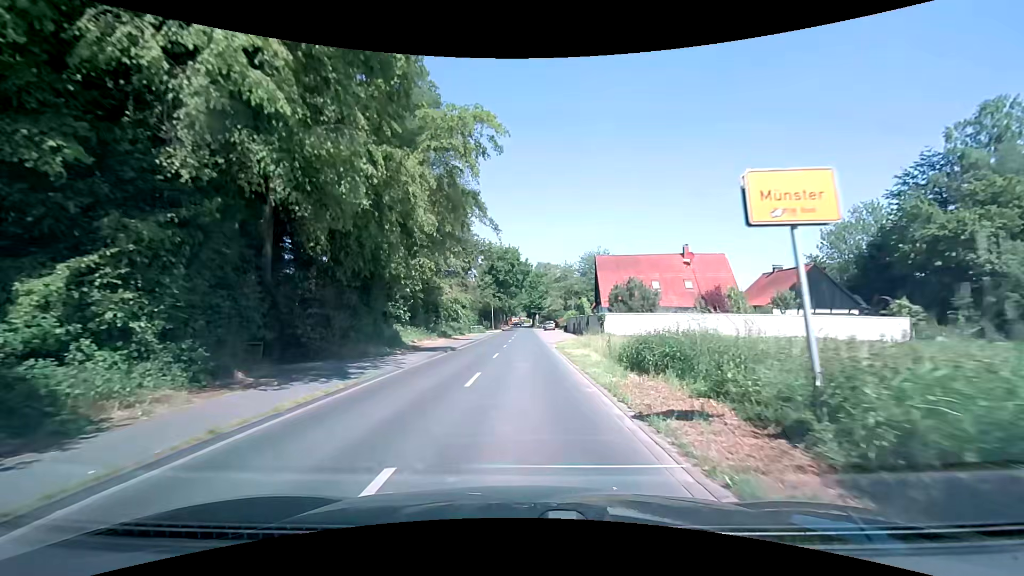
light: Day
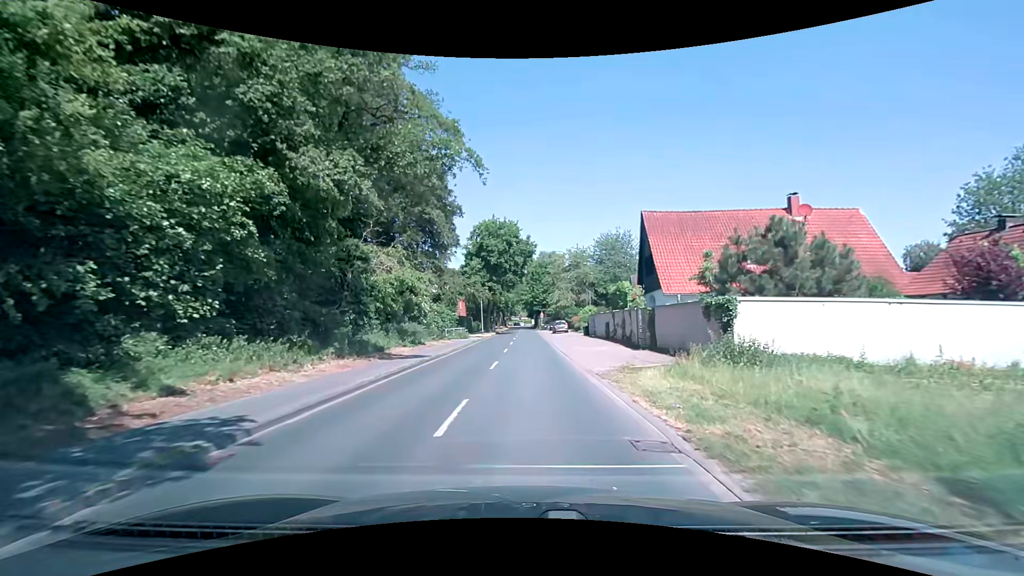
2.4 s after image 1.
(-0.1, +22.7) m; 0°
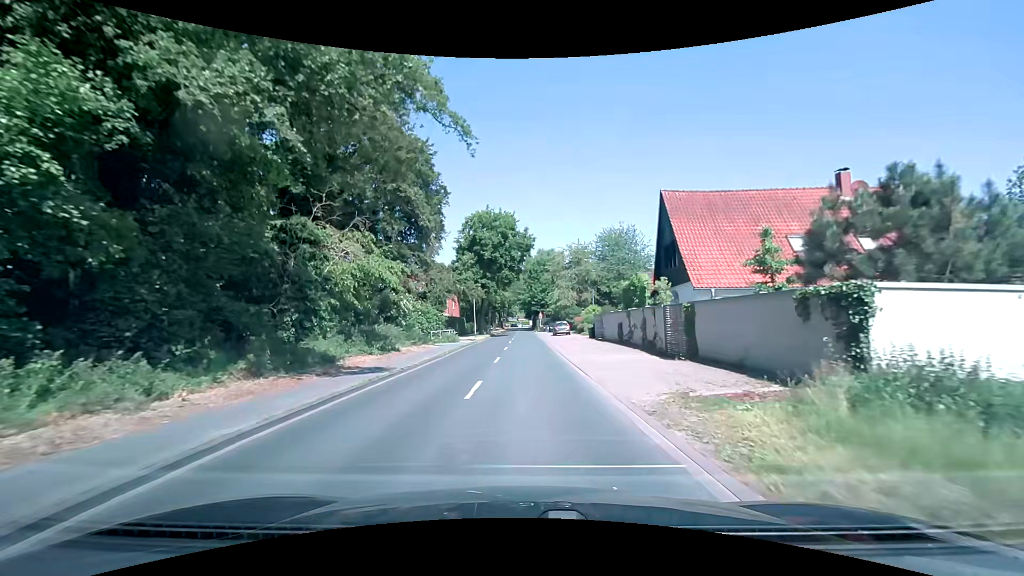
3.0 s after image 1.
(0.0, +5.8) m; 0°
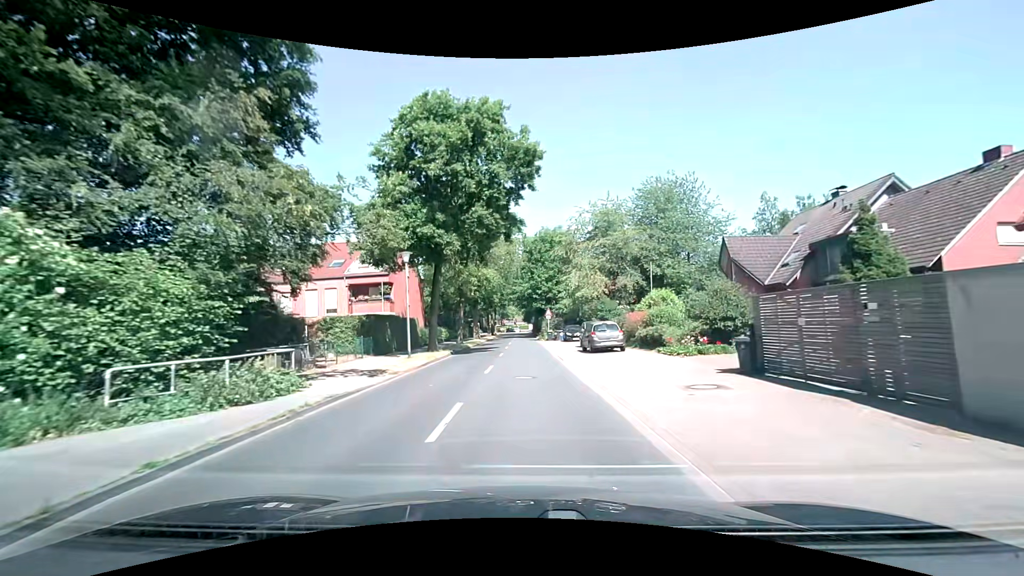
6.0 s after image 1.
(0.0, +30.4) m; 0°
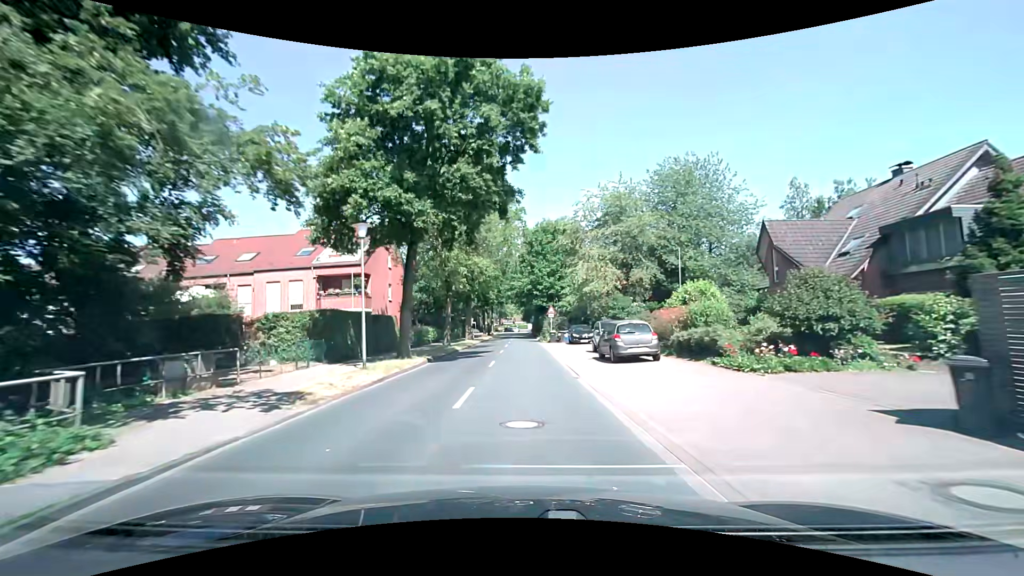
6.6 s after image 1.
(0.0, +6.4) m; 0°
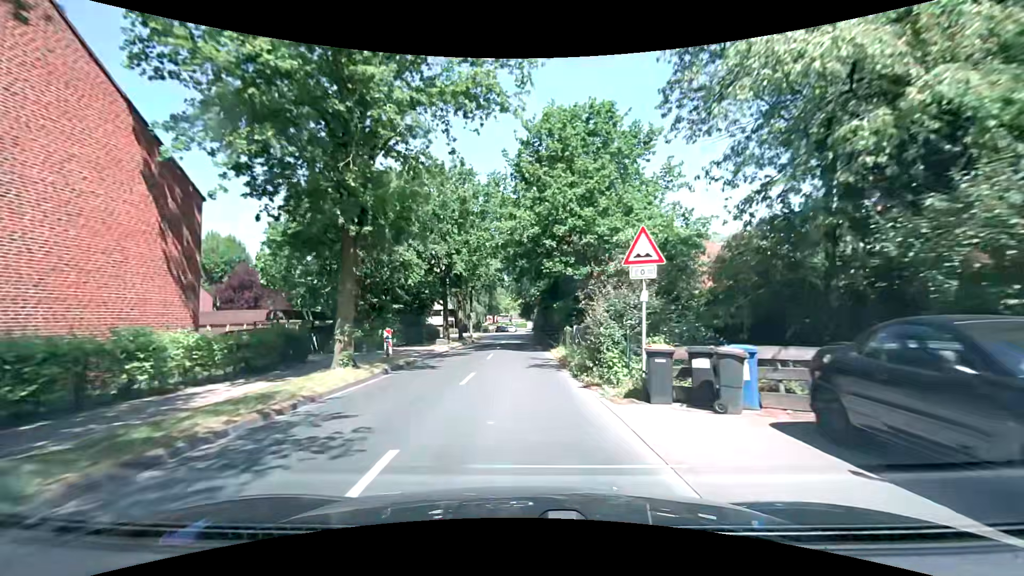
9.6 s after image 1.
(+0.1, +33.0) m; 0°
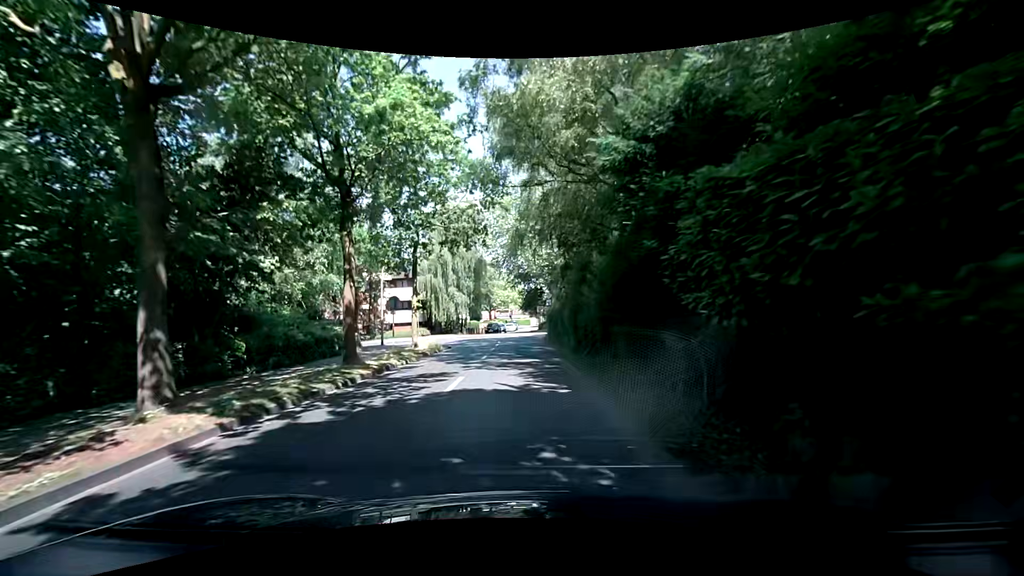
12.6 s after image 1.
(-0.1, +28.9) m; -1°
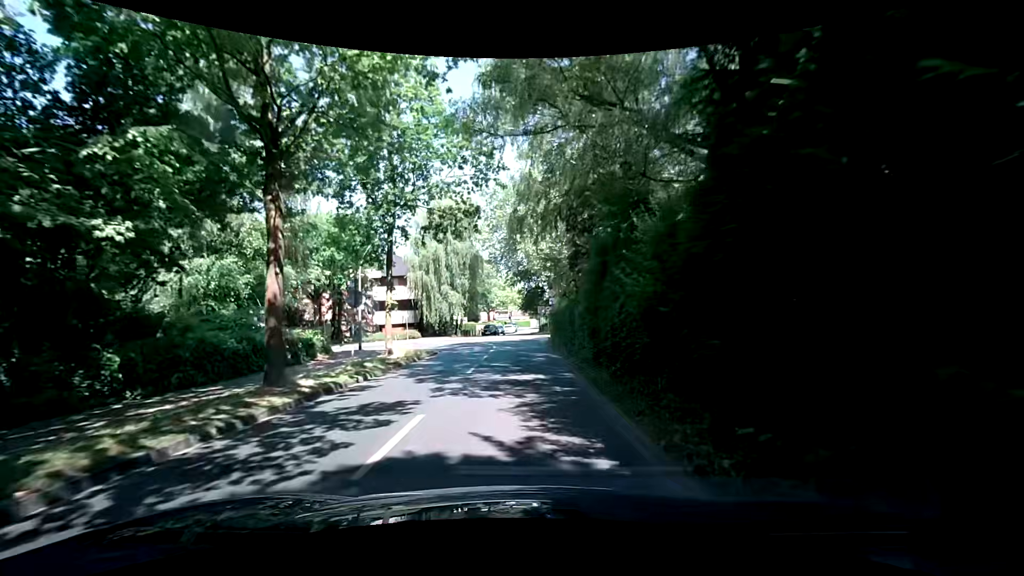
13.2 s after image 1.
(0.0, +4.7) m; +1°
